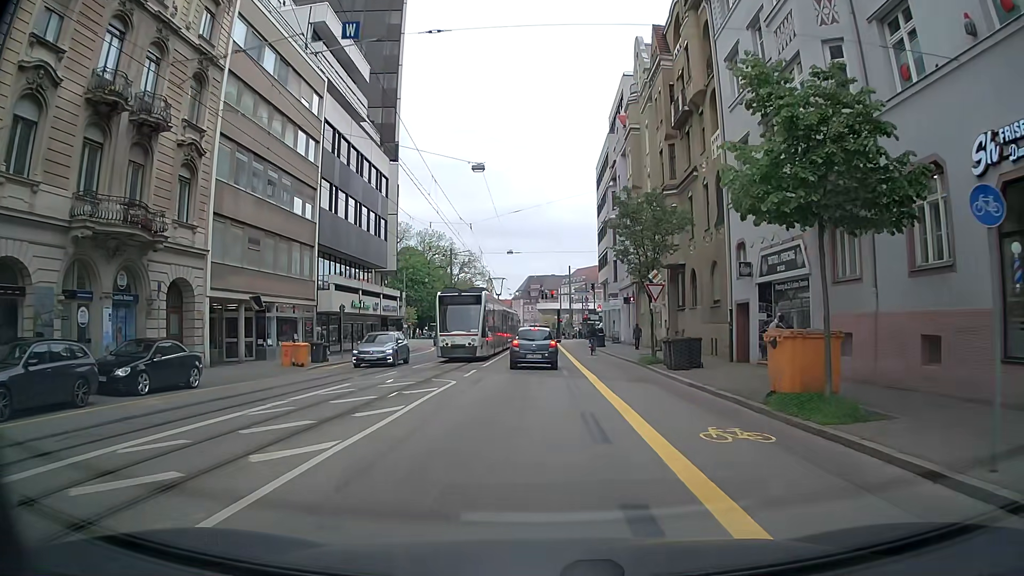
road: tertiary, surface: asphalt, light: Day
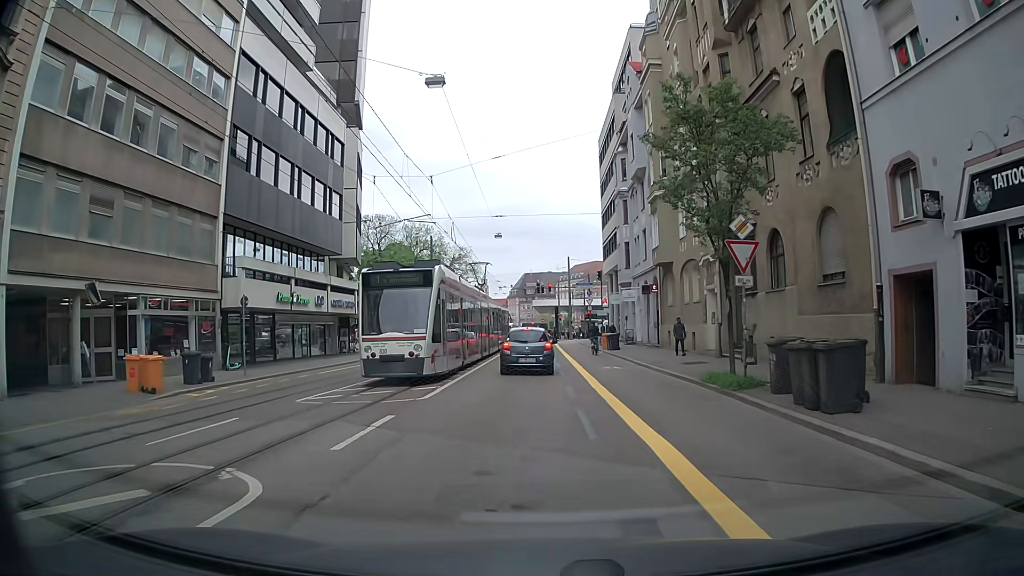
(+0.2, +12.4) m; +2°
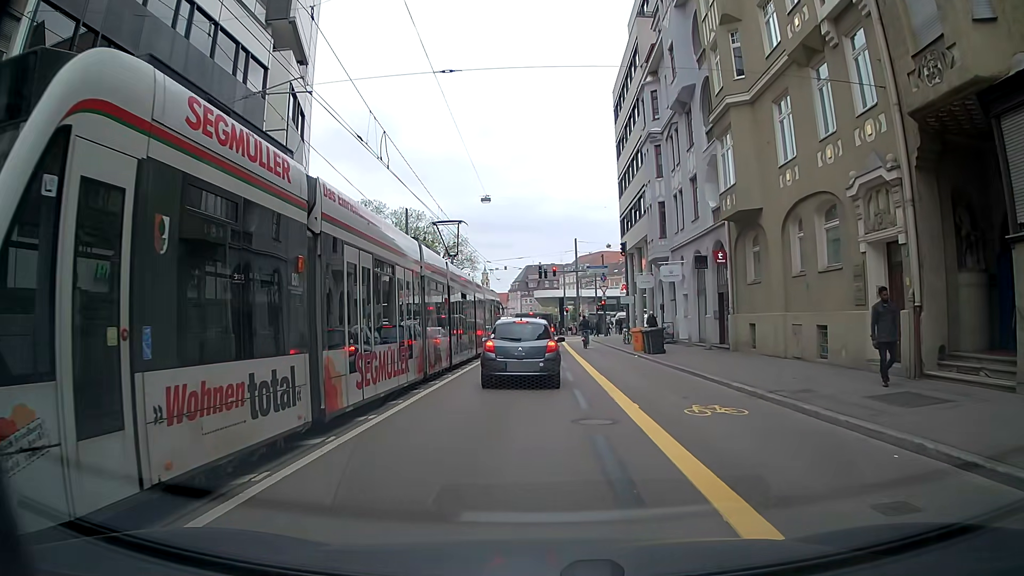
(-0.3, +14.8) m; -2°
